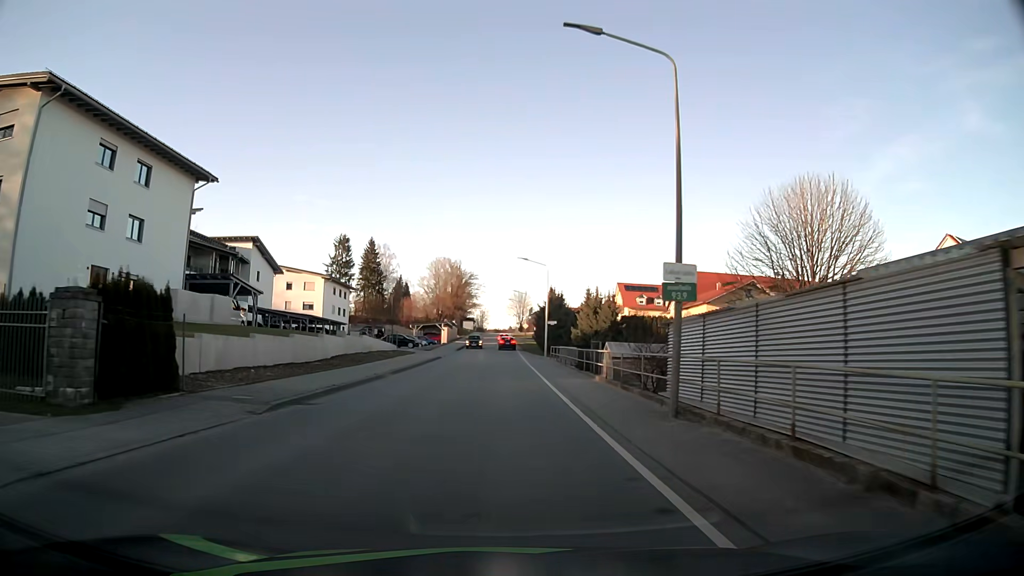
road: tertiary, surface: asphalt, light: Day
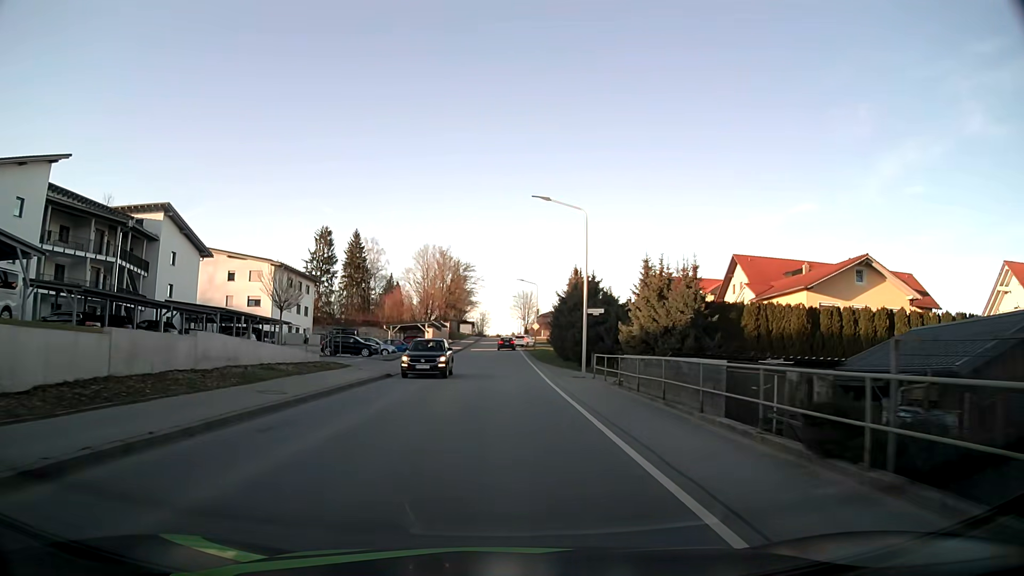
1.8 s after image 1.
(-0.1, +23.3) m; 0°
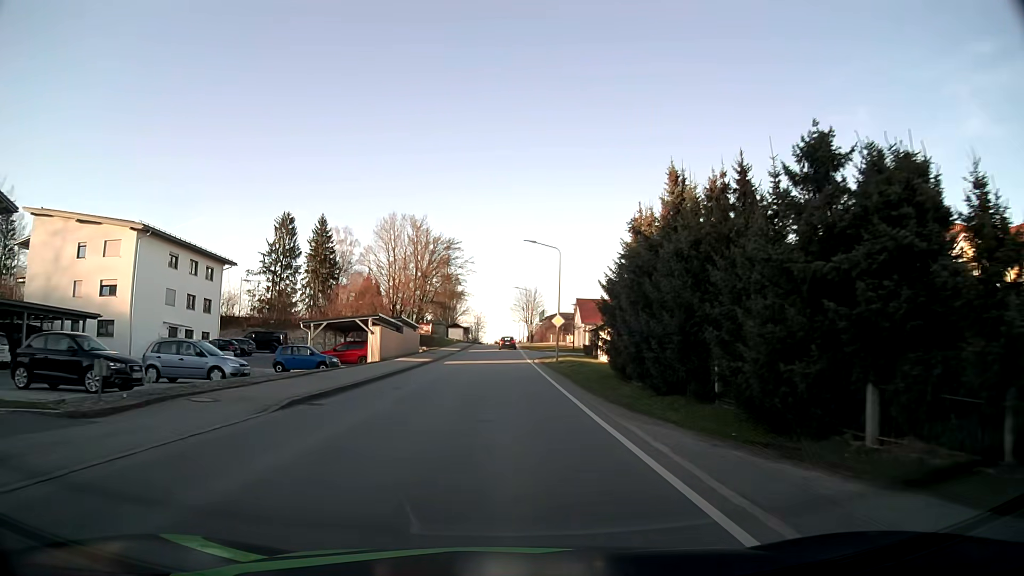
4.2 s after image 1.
(-0.1, +30.9) m; 0°
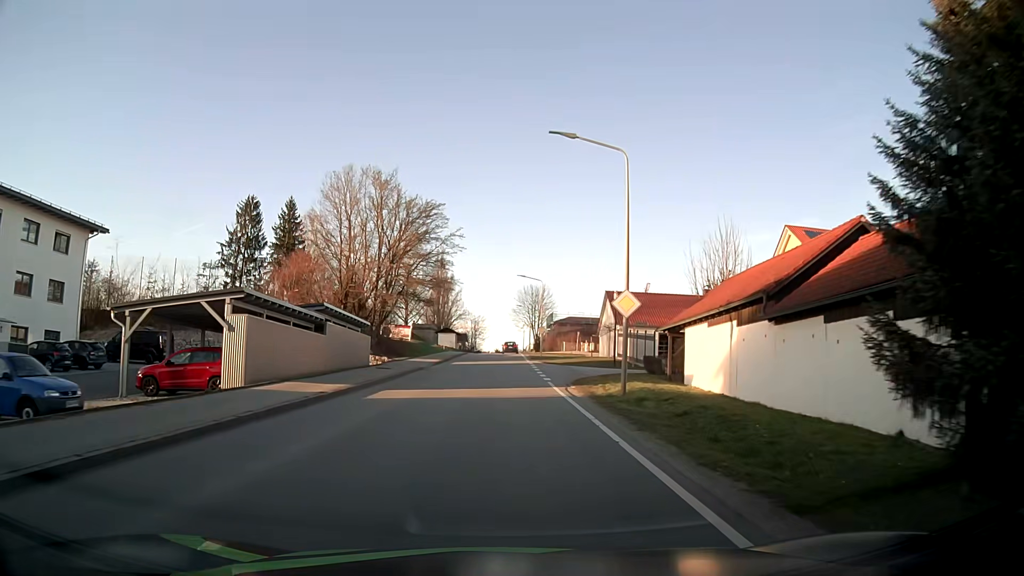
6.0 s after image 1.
(0.0, +23.1) m; 0°
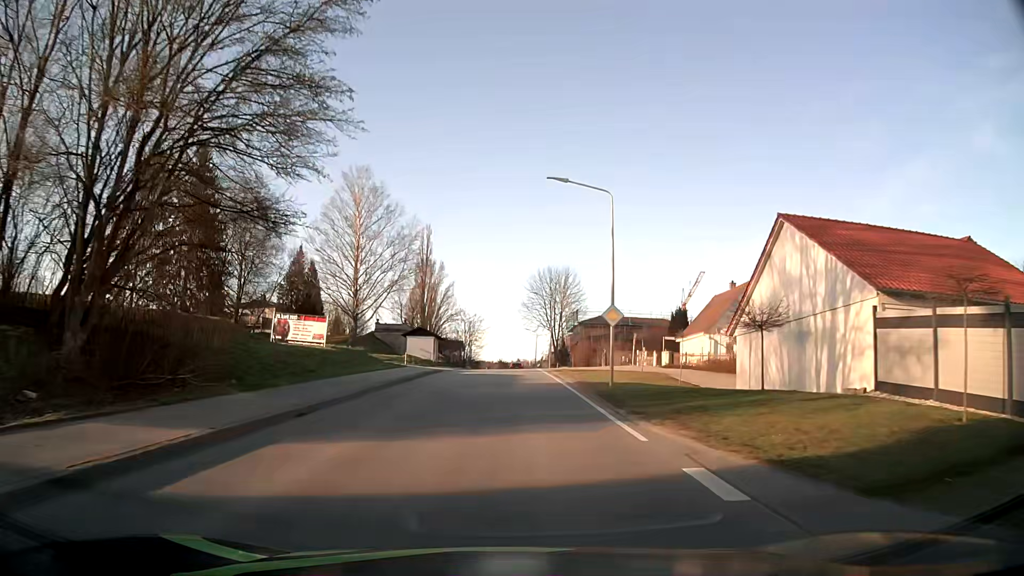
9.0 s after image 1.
(-0.2, +38.9) m; 0°
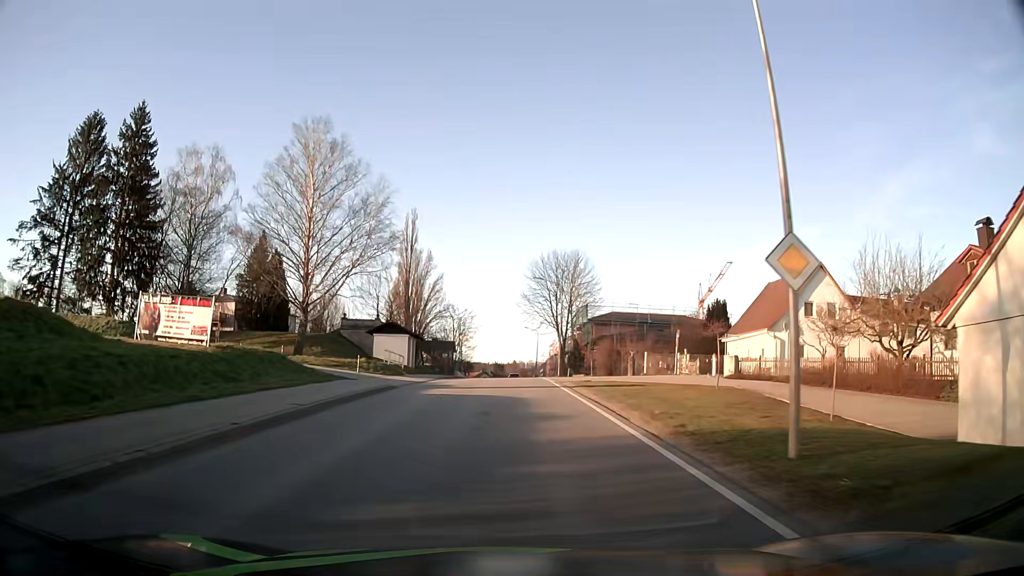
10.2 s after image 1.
(+0.1, +15.6) m; +1°
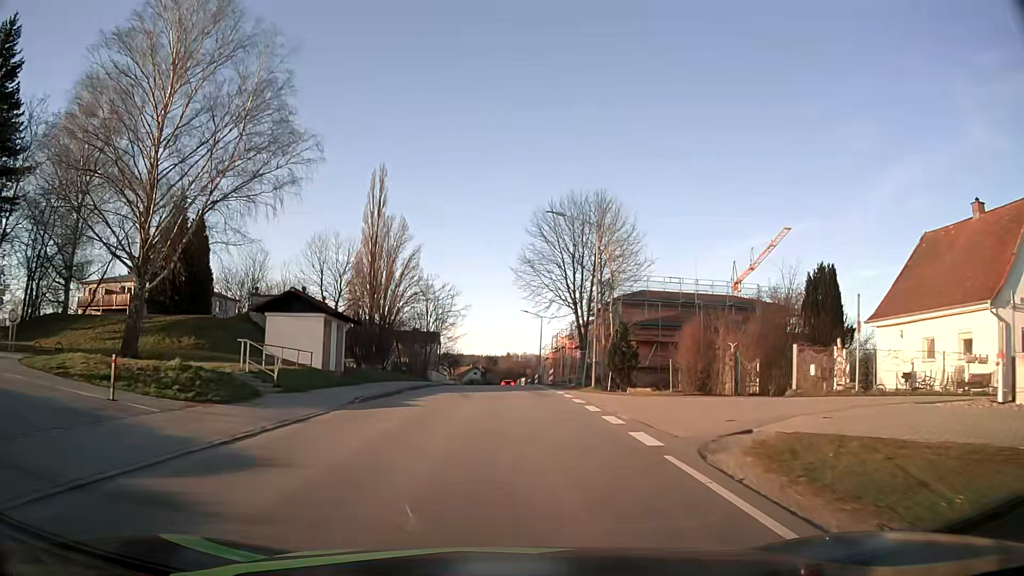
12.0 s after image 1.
(0.0, +23.3) m; 0°
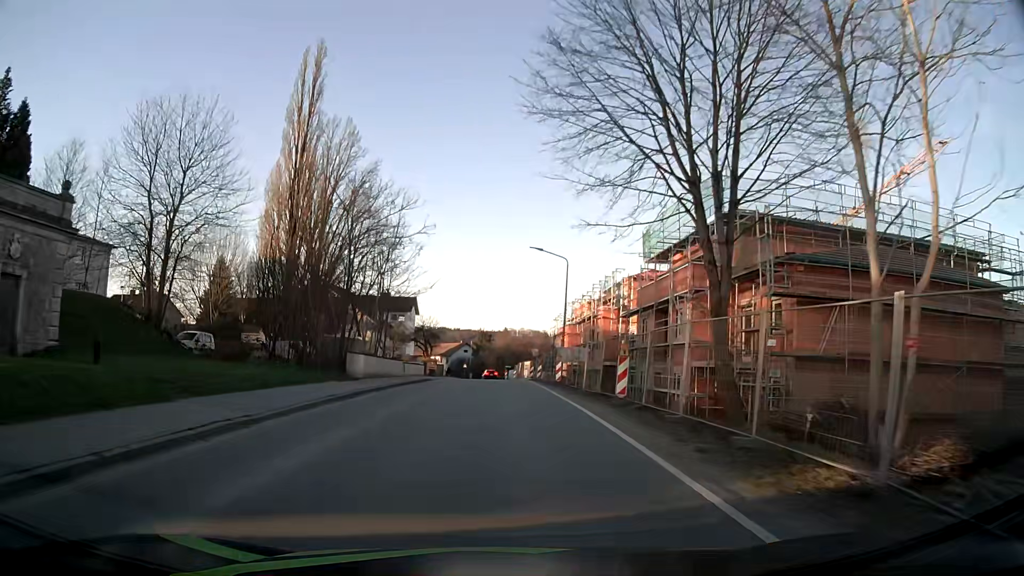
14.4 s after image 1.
(+0.2, +30.7) m; 0°
(0, +10) (0, +20) (0, +30) (0, +40) (0, +50) (0, +60) (0, +70) (-1, +80) (-1, +90) (-3, +100) m
